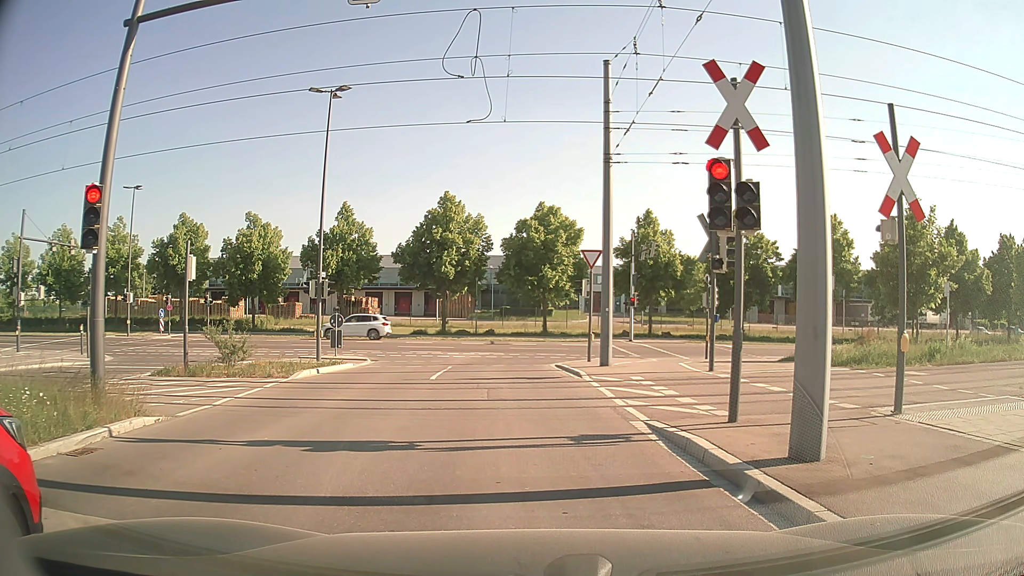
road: tertiary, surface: asphalt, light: Day
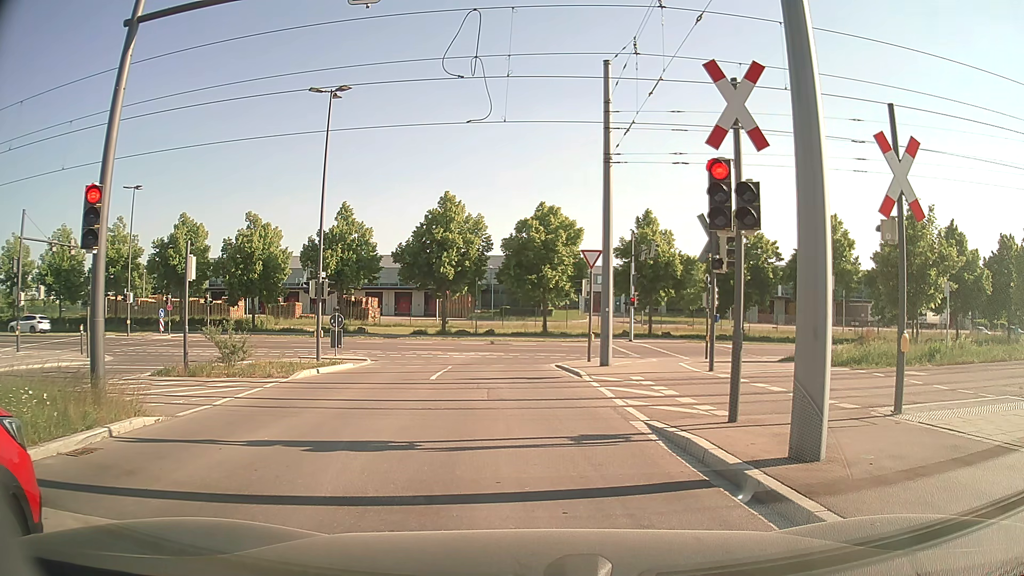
(0.0, 0.0) m; 0°
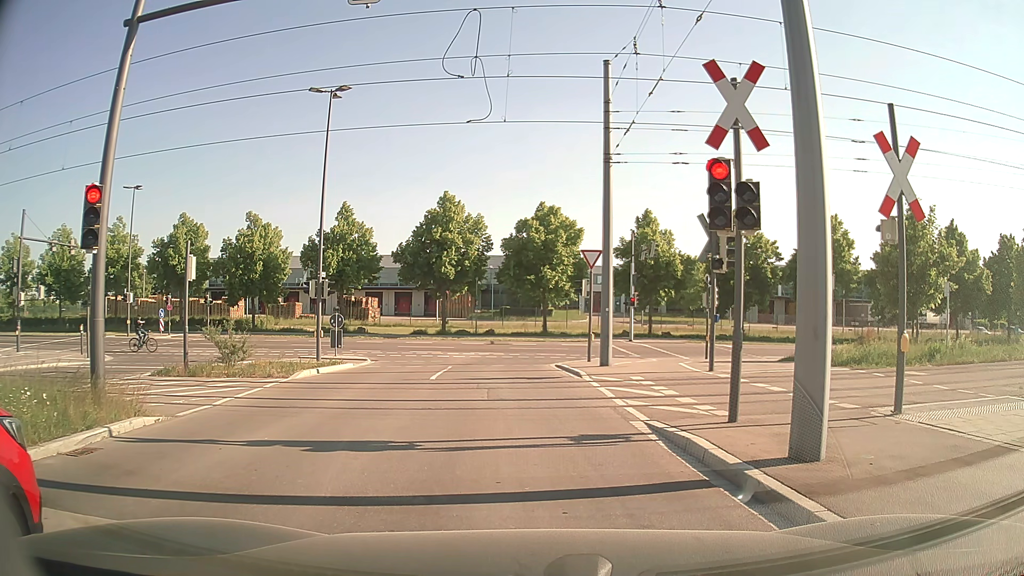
(0.0, 0.0) m; 0°
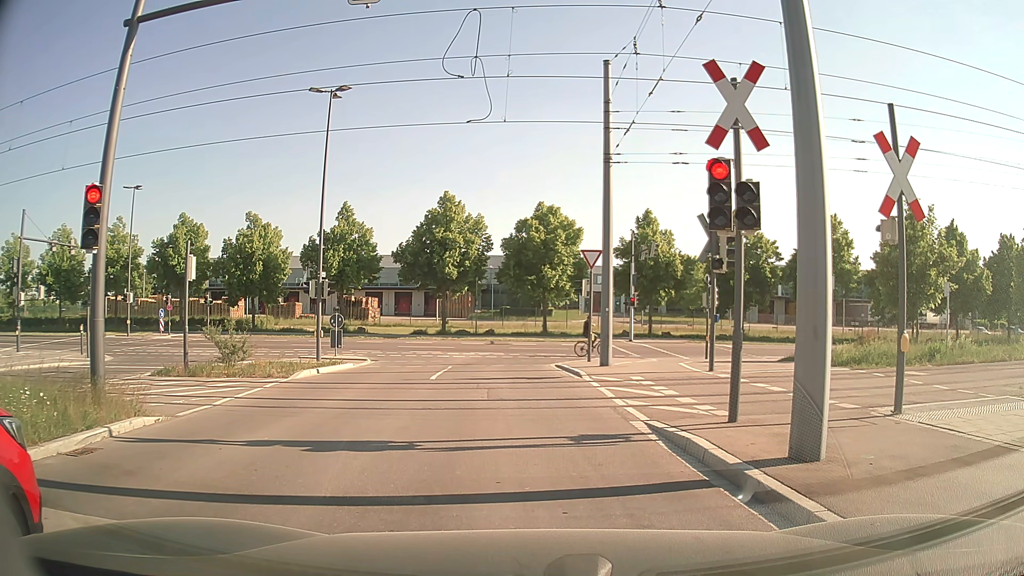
(0.0, 0.0) m; 0°
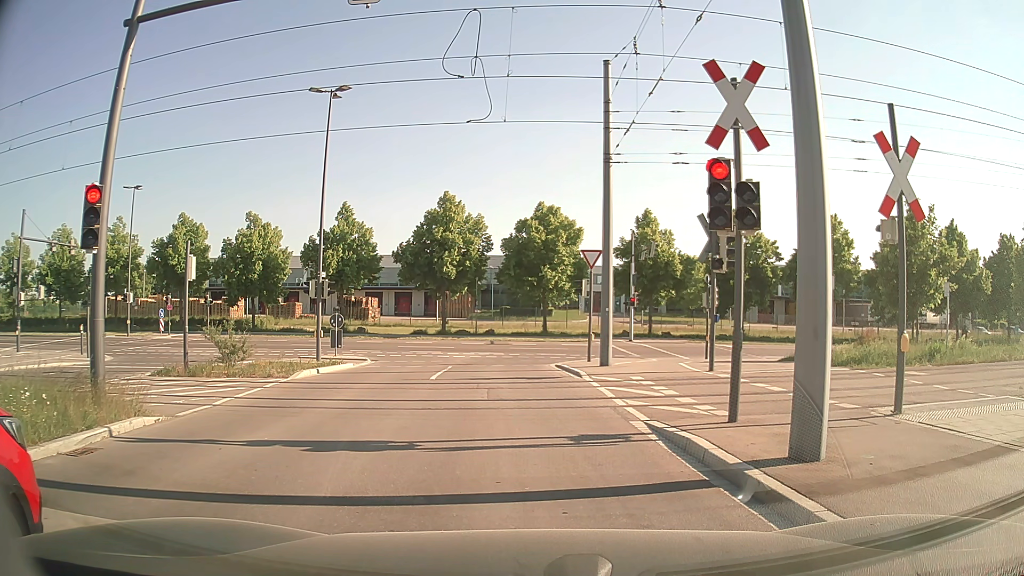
(0.0, 0.0) m; 0°
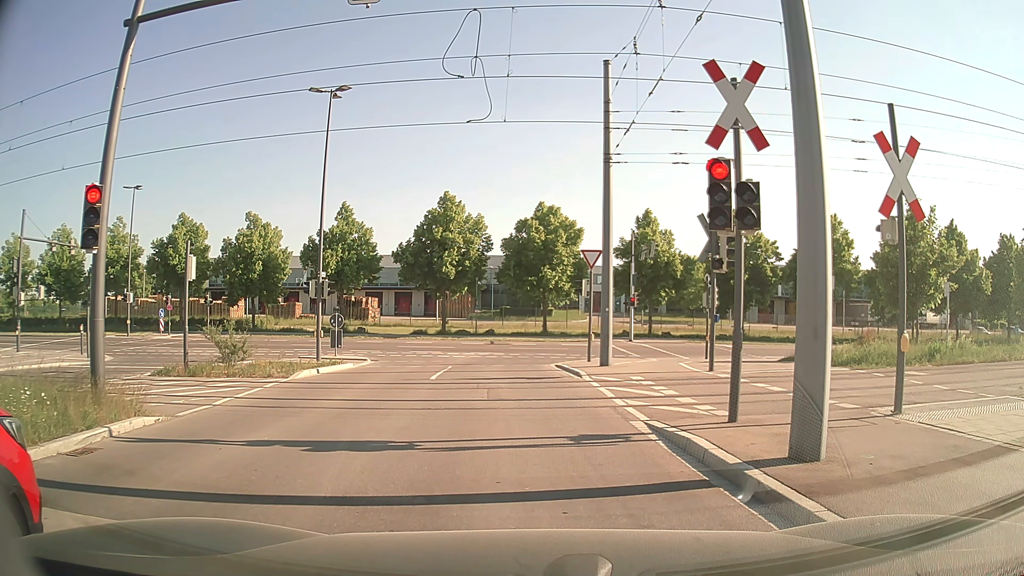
(0.0, 0.0) m; 0°
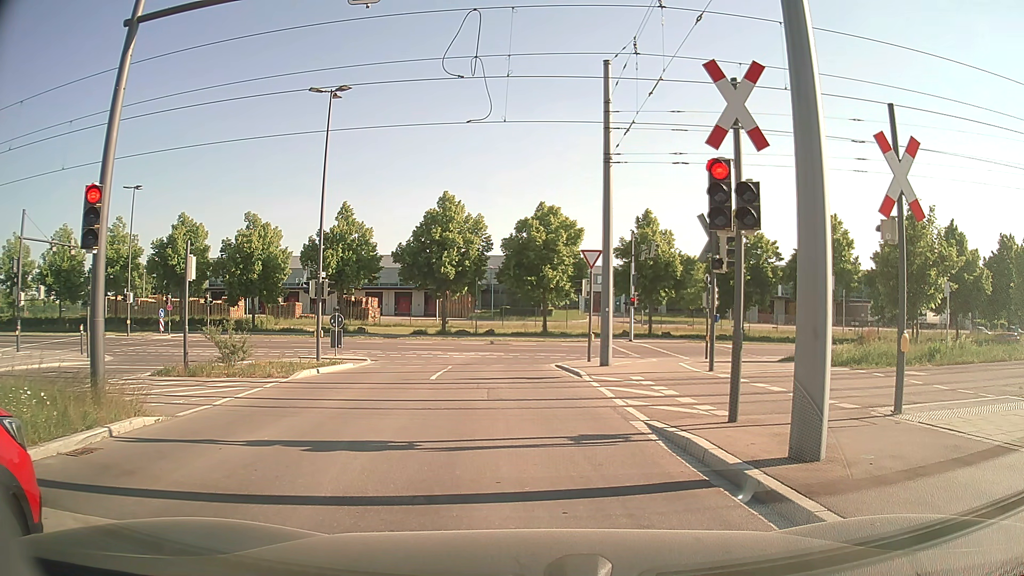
(0.0, 0.0) m; 0°
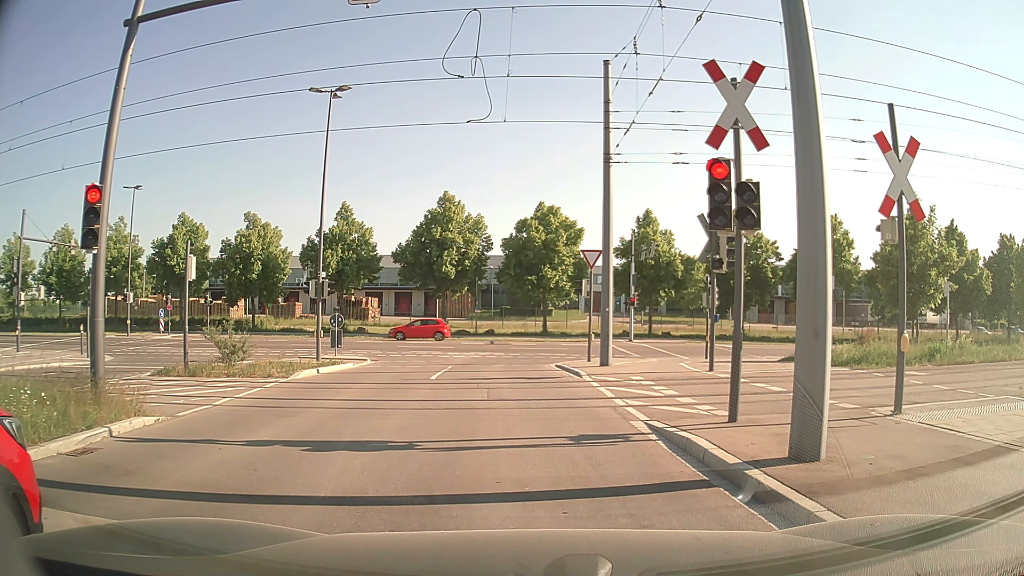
(0.0, 0.0) m; 0°
(0, +10) (-1, +20) (0, +30) (+7, +36) (+17, +38) (+27, +38) (+37, +38) (+47, +39) (+57, +39) (+67, +39) m
